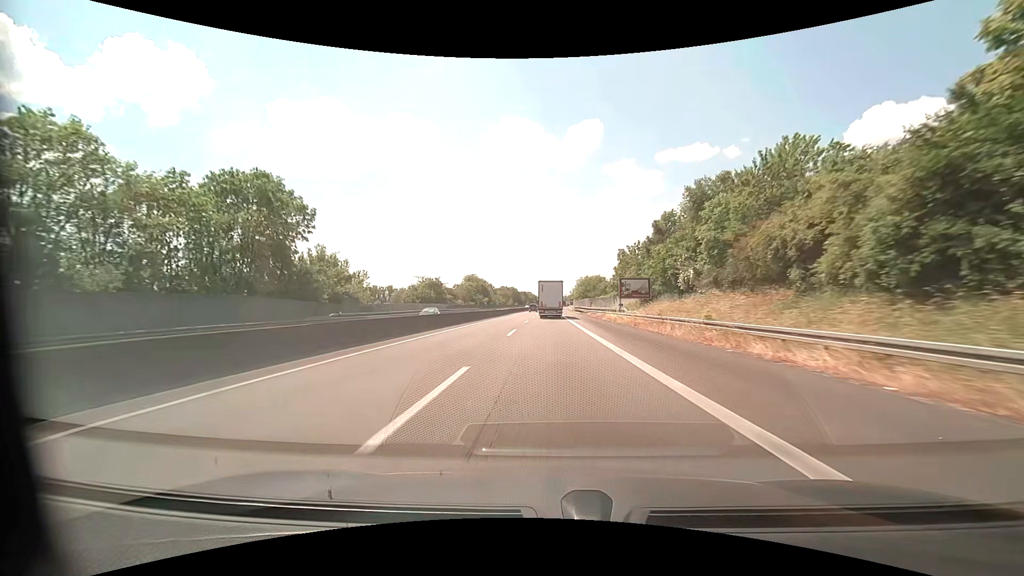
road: motorway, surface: asphalt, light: Day
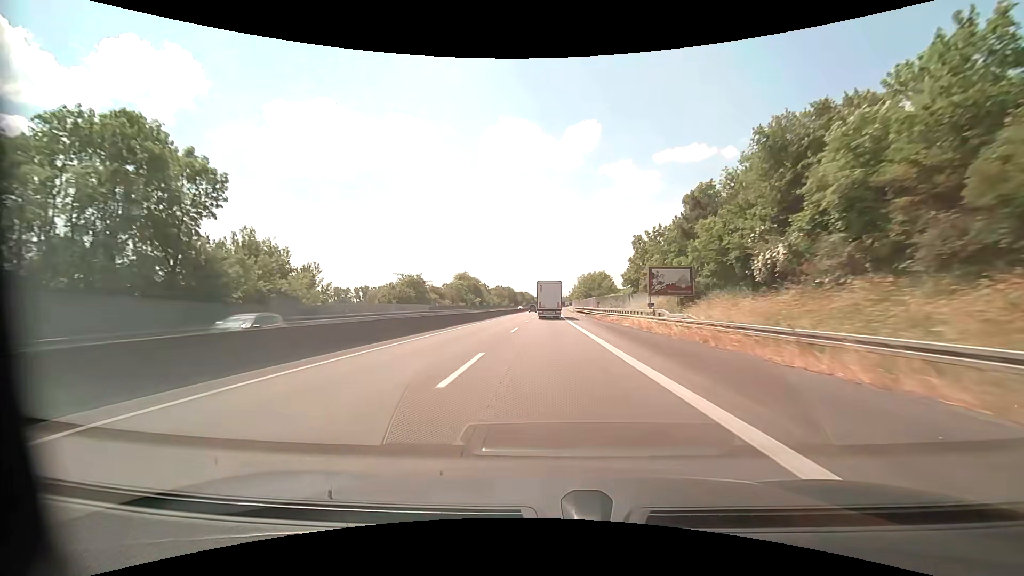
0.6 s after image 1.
(0.0, +14.4) m; 0°
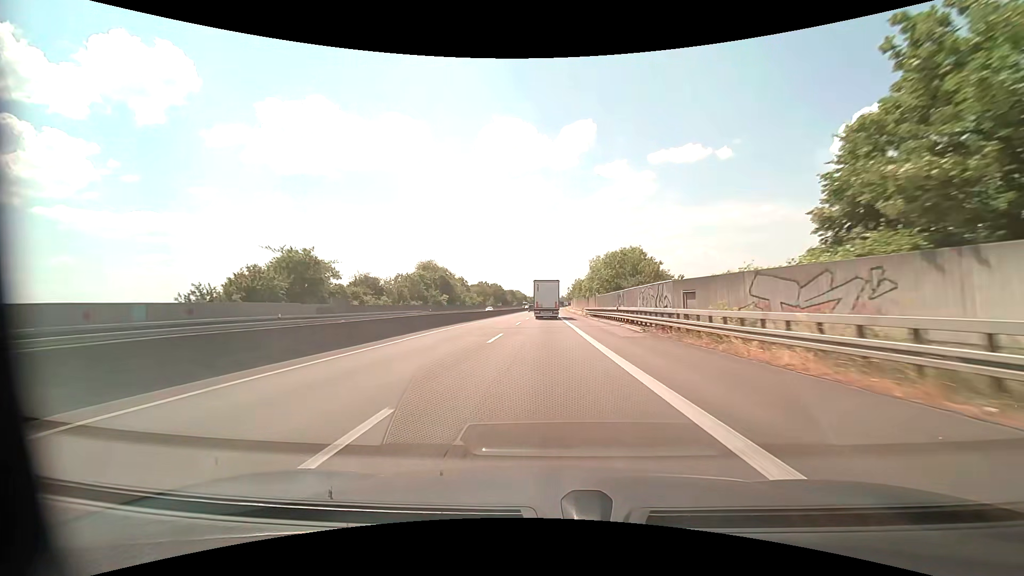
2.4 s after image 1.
(+0.2, +43.8) m; +1°
(0, +10) (0, +20) (0, +30) (0, +40) (0, +50) (0, +60) (0, +70) (0, +80) (0, +90) (0, +100) m
